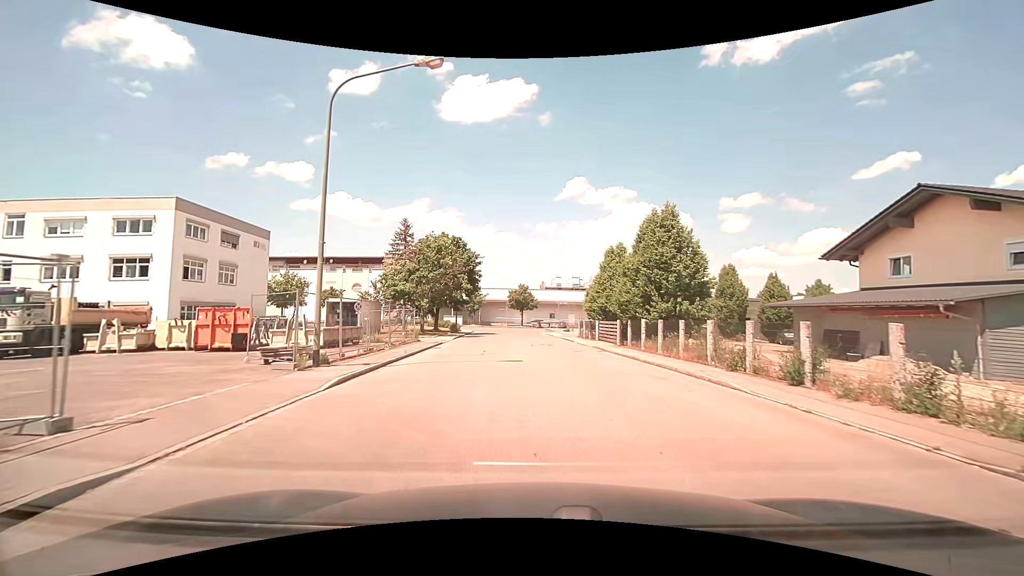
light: Day
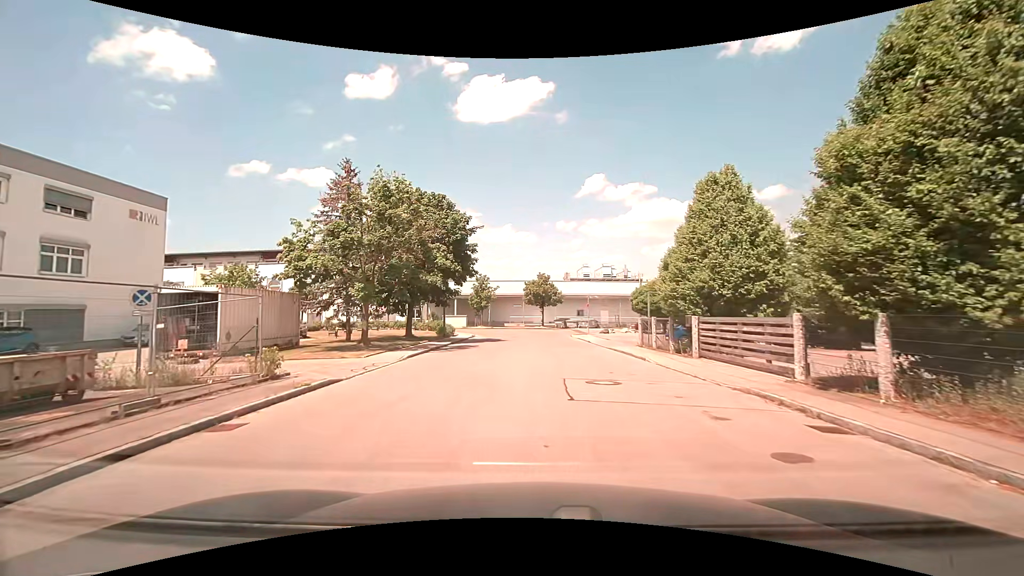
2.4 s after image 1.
(-0.3, +18.8) m; -3°
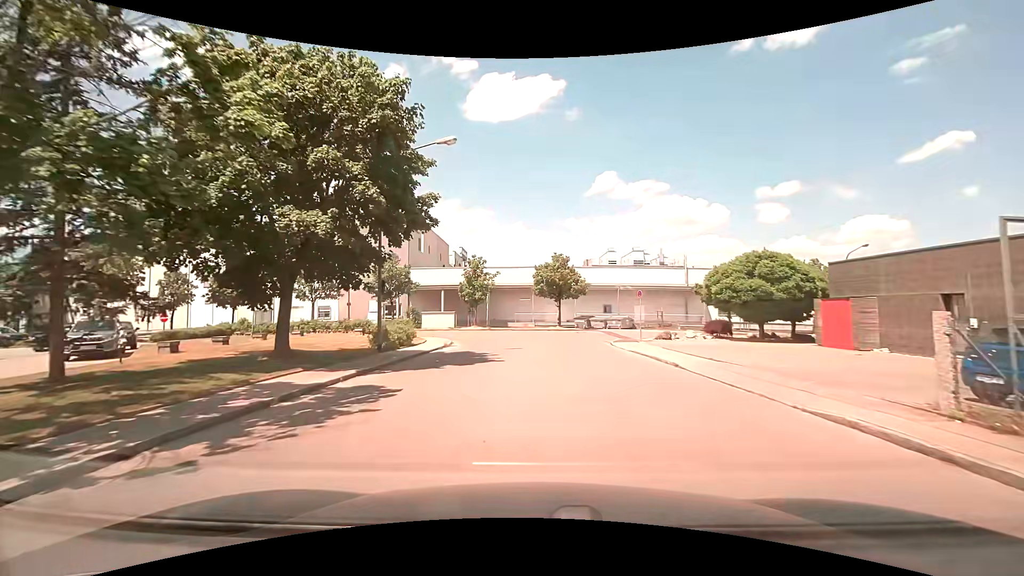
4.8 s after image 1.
(-0.2, +18.5) m; -1°
(0, +10) (+1, +20) (+2, +30) (+6, +39) (+14, +45) (+24, +46) (+34, +46) (+44, +47) (+54, +47) (+64, +47) m
